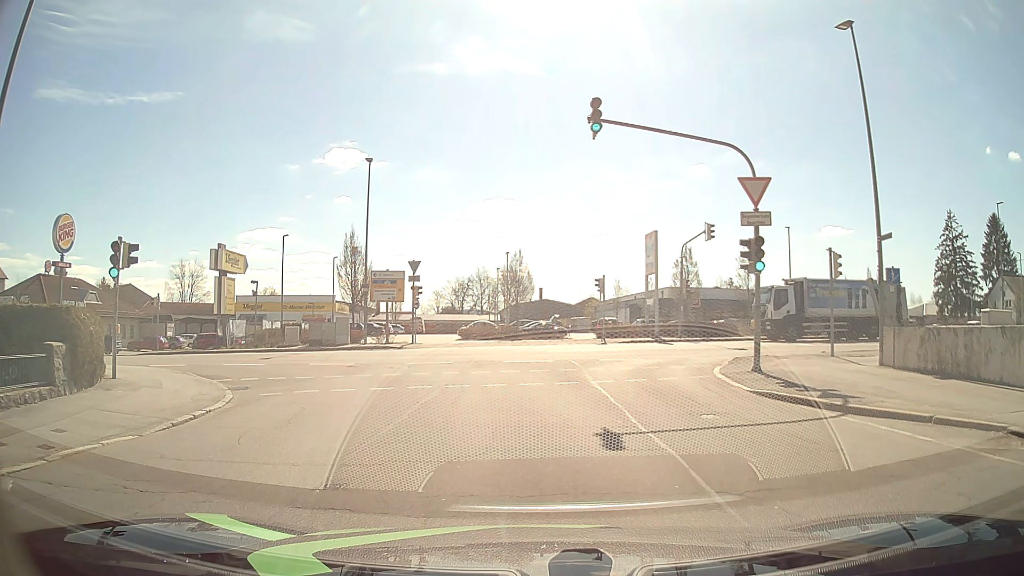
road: residential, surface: asphalt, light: Day
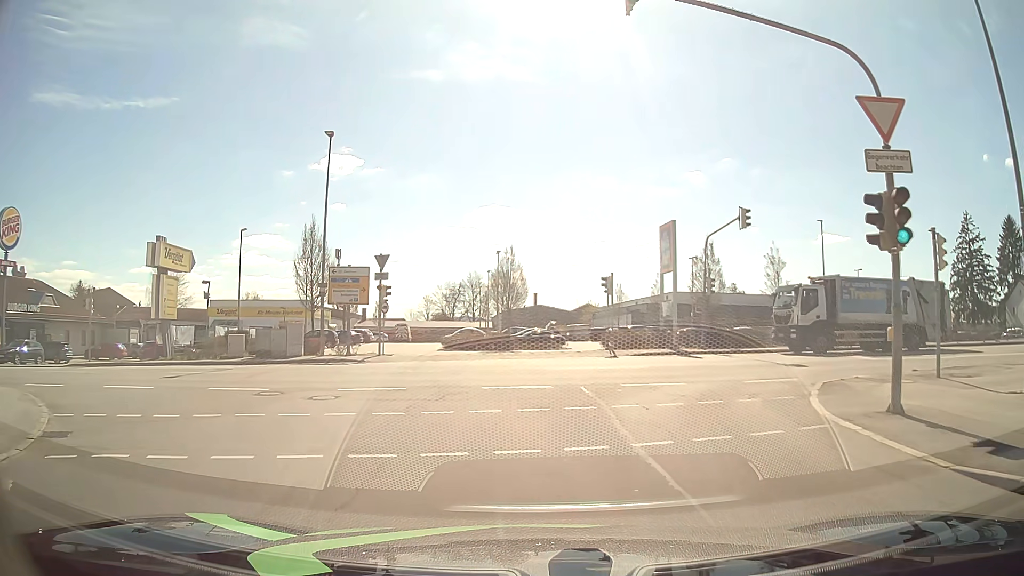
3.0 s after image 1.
(0.0, +7.3) m; 0°
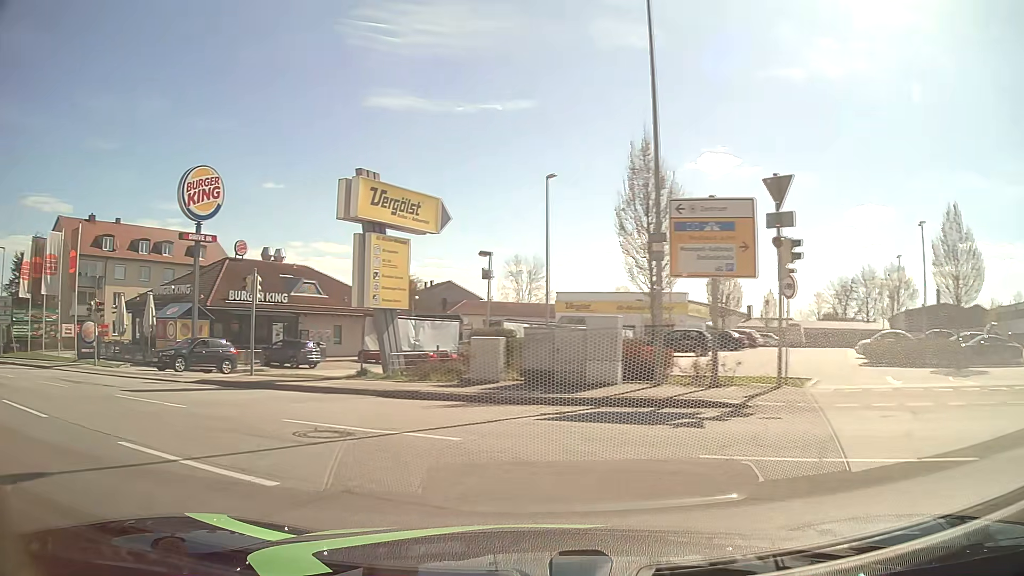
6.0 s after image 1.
(-2.9, +16.3) m; -31°
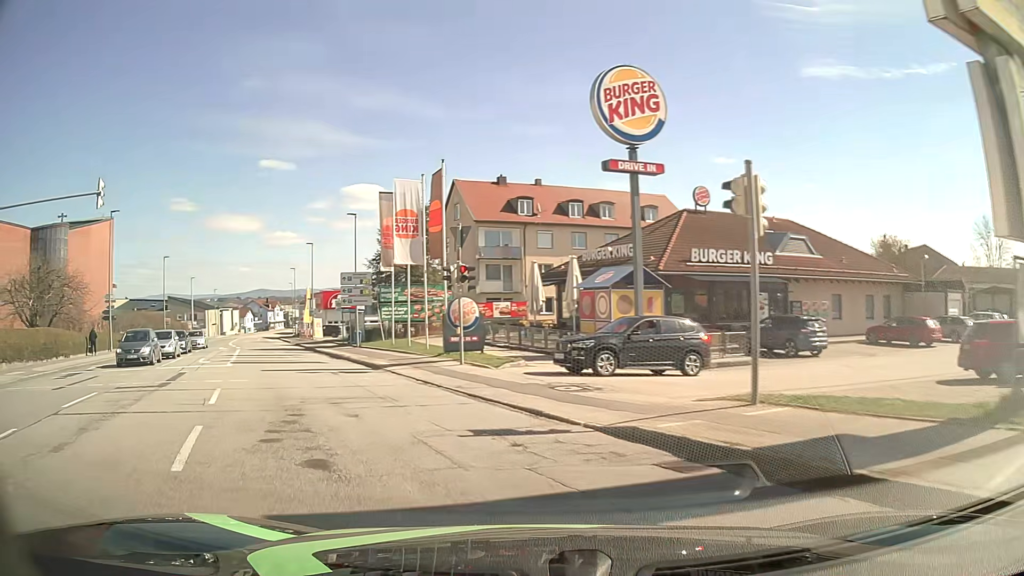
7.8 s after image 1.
(-4.7, +11.9) m; -40°
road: tertiary
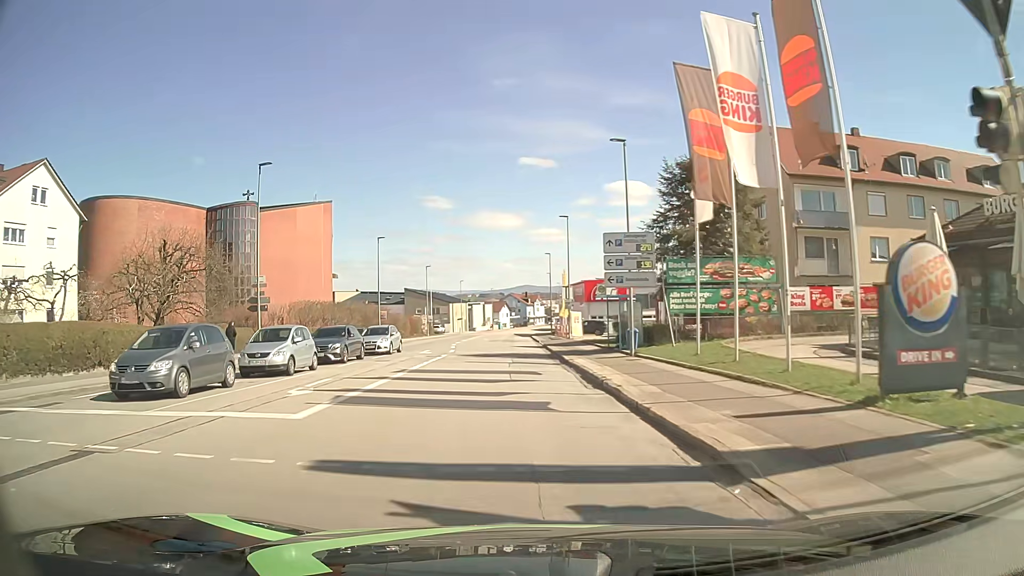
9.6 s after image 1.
(-3.9, +15.8) m; -23°
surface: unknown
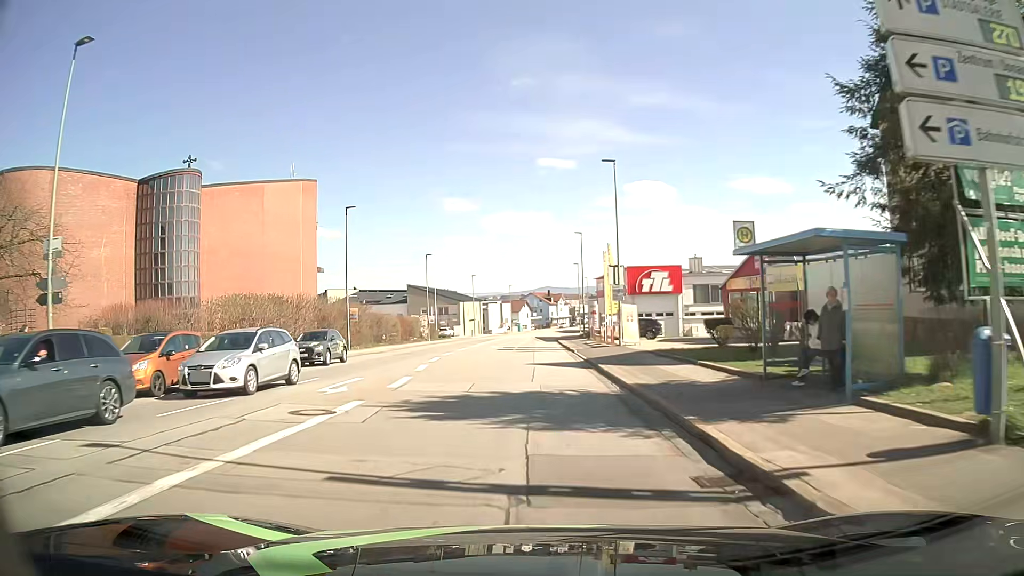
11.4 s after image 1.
(-0.6, +19.6) m; -3°
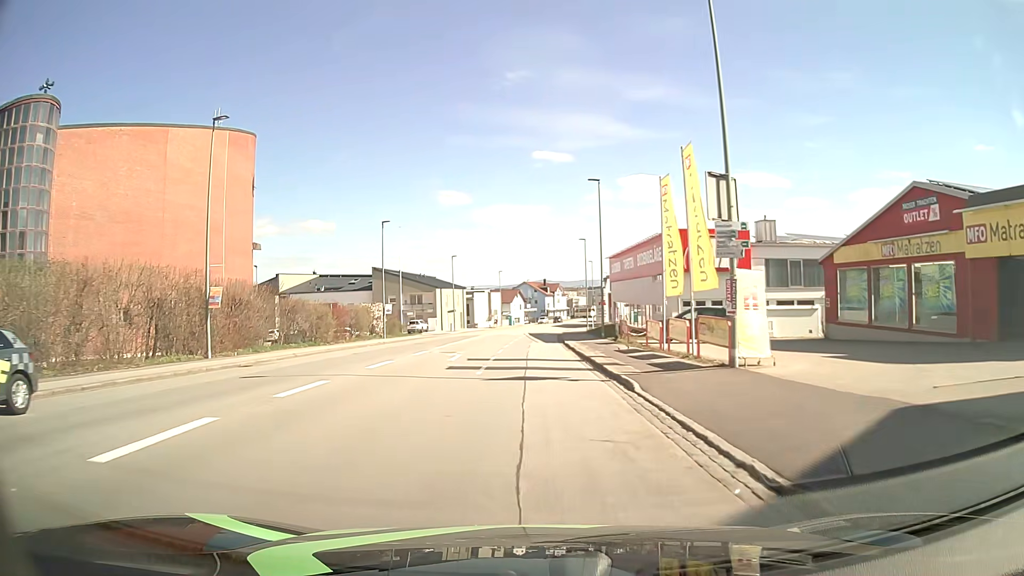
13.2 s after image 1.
(+0.1, +21.7) m; +1°
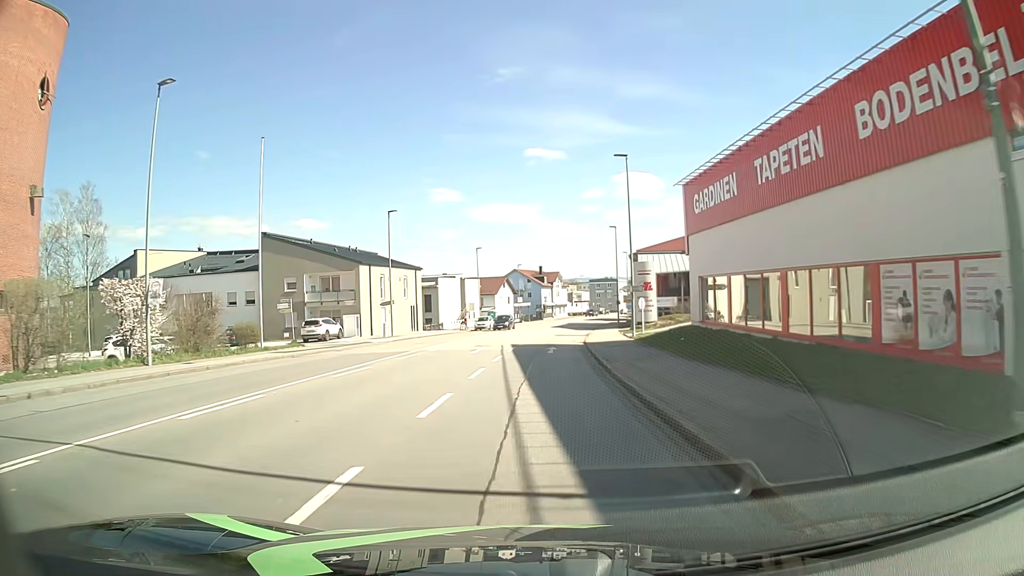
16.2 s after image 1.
(+0.1, +37.9) m; 0°
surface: asphalt
(0, +10) (0, +20) (0, +30) (+1, +40) (+2, +50) (+3, +60) (+4, +70) (+6, +80) (+7, +90) (+9, +99) m
